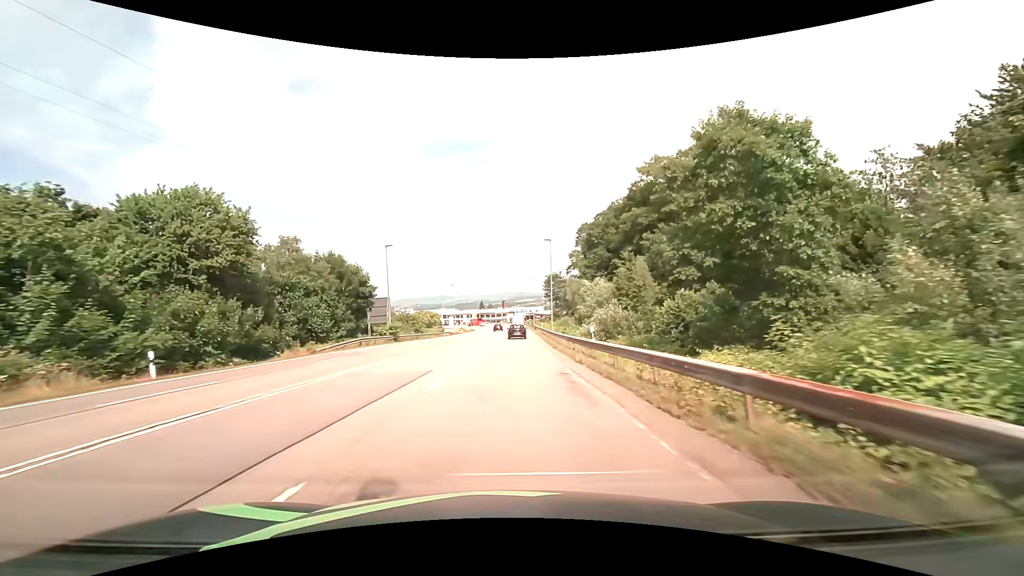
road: secondary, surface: asphalt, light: Day
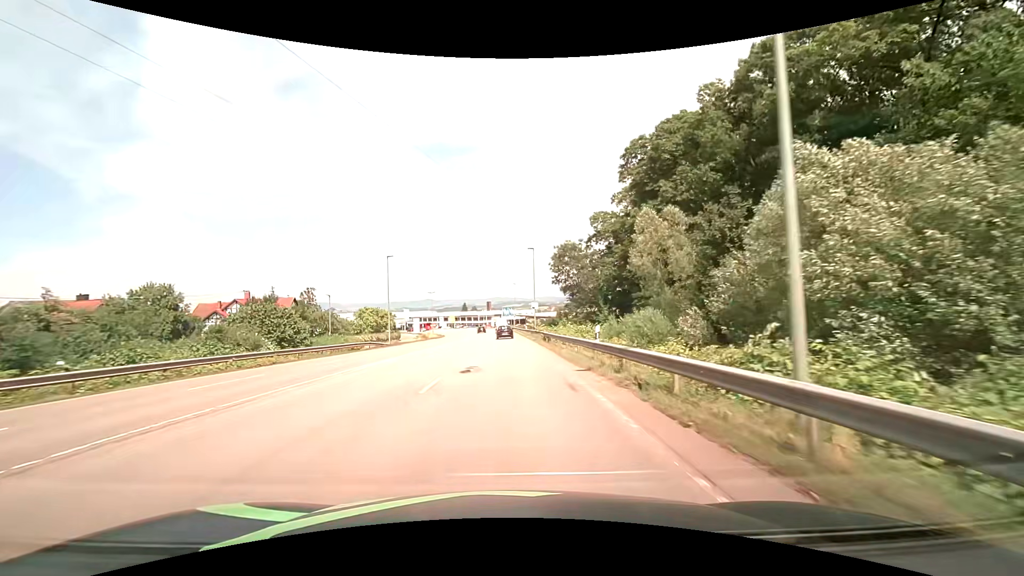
(+0.6, +45.7) m; +1°
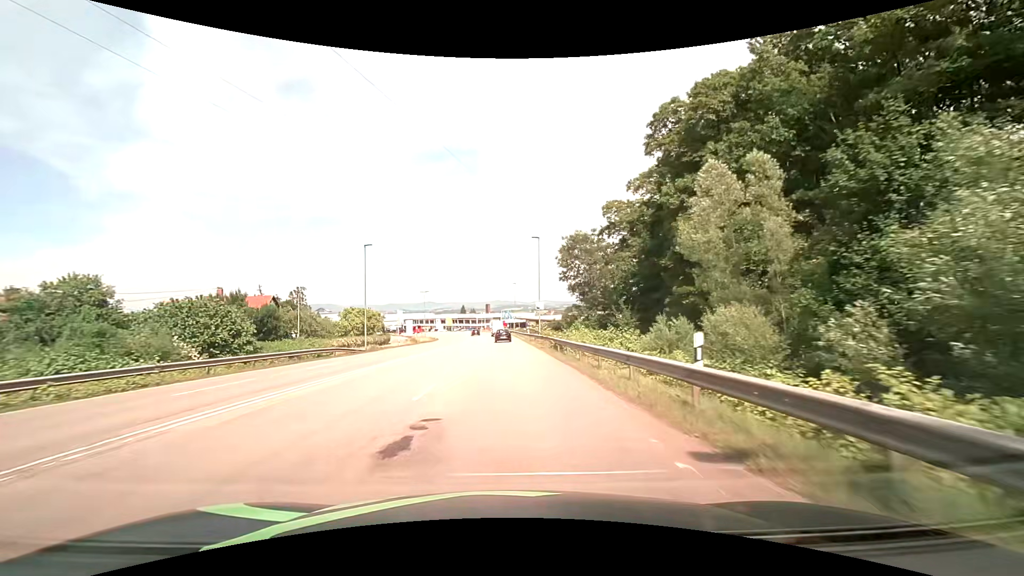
(0.0, +9.1) m; 0°
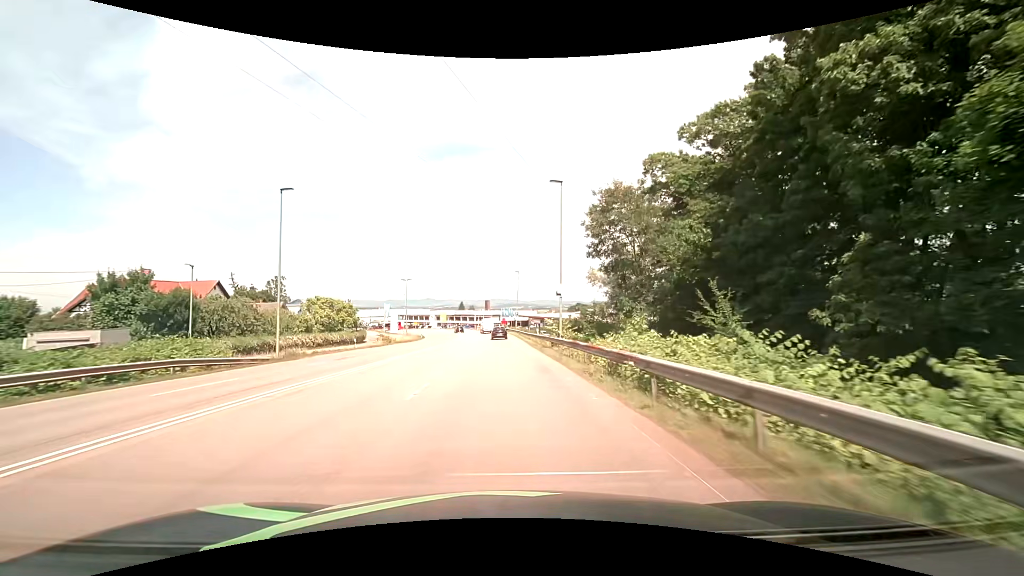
(0.0, +18.2) m; 0°
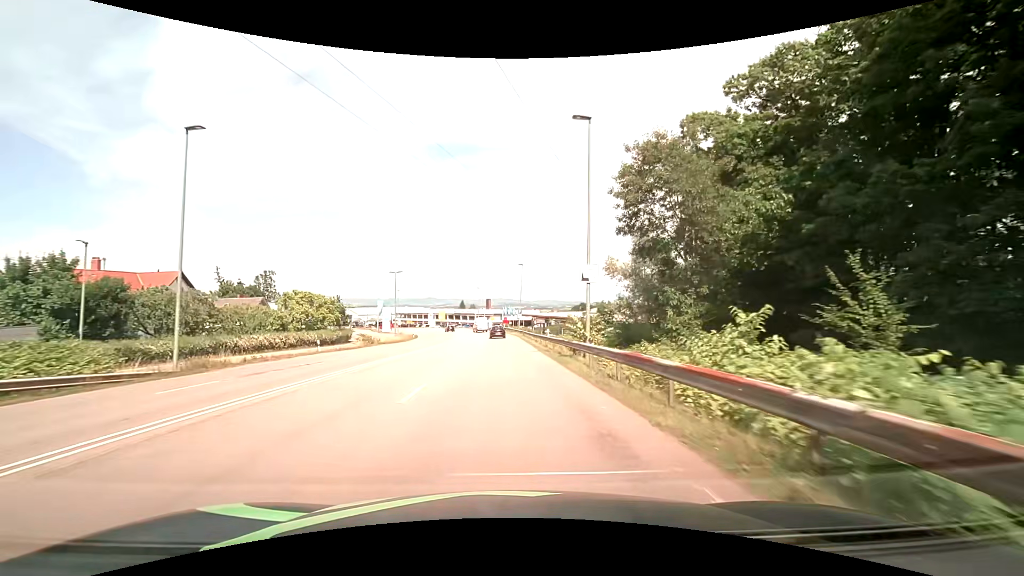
(0.0, +9.1) m; 0°
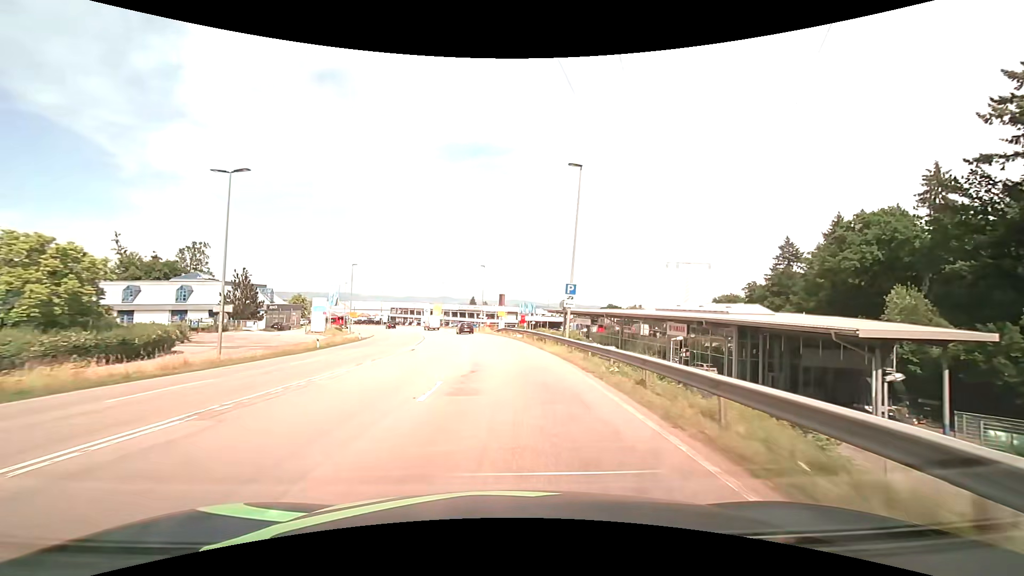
(-0.5, +45.3) m; -2°
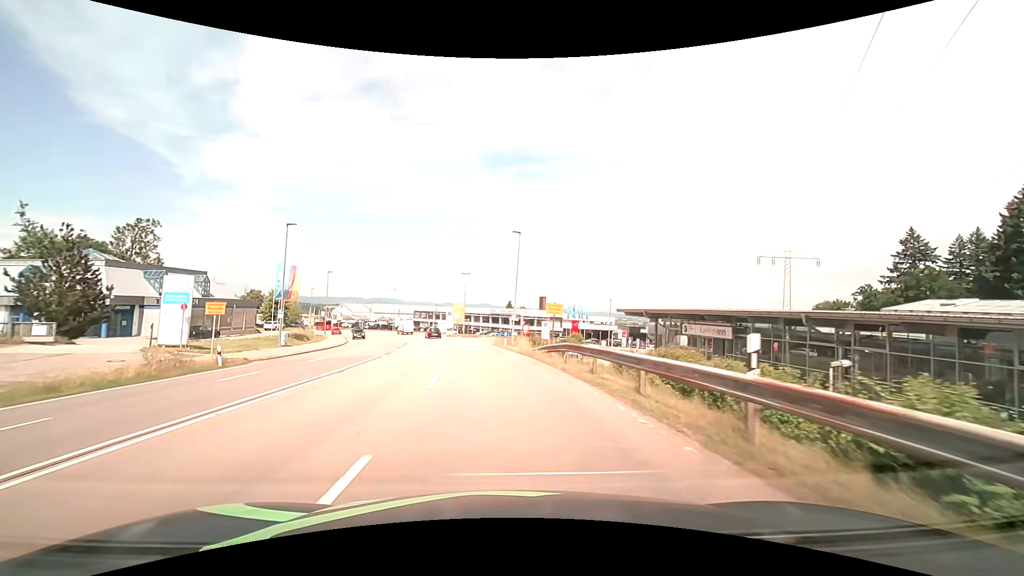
(-1.0, +32.8) m; -4°
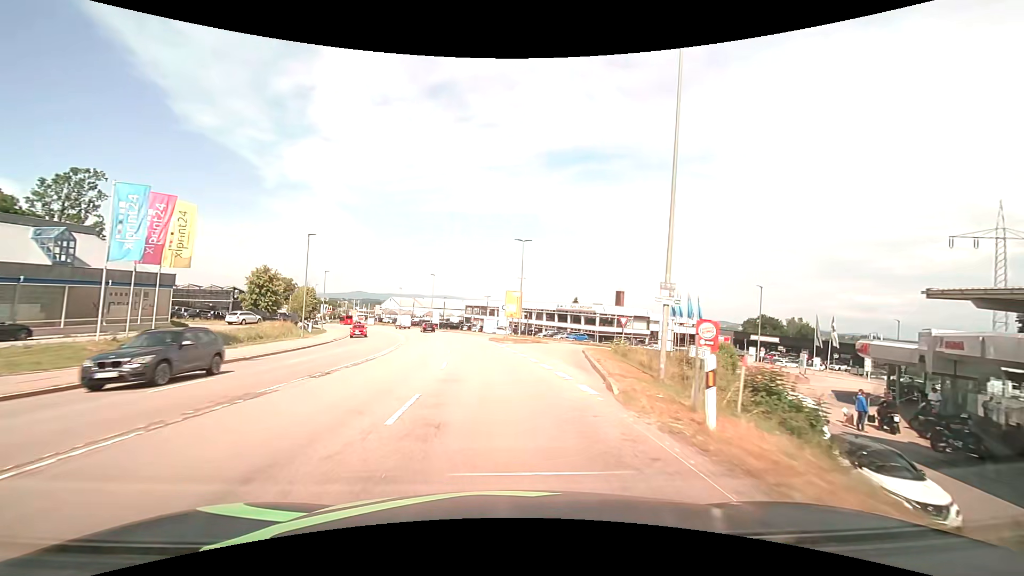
(-1.9, +31.0) m; -7°
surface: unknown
(0, +10) (-1, +20) (-2, +30) (-3, +40) (-5, +50) (-7, +59) (-9, +69) (-12, +79) (-15, +88) (-19, +98) m
